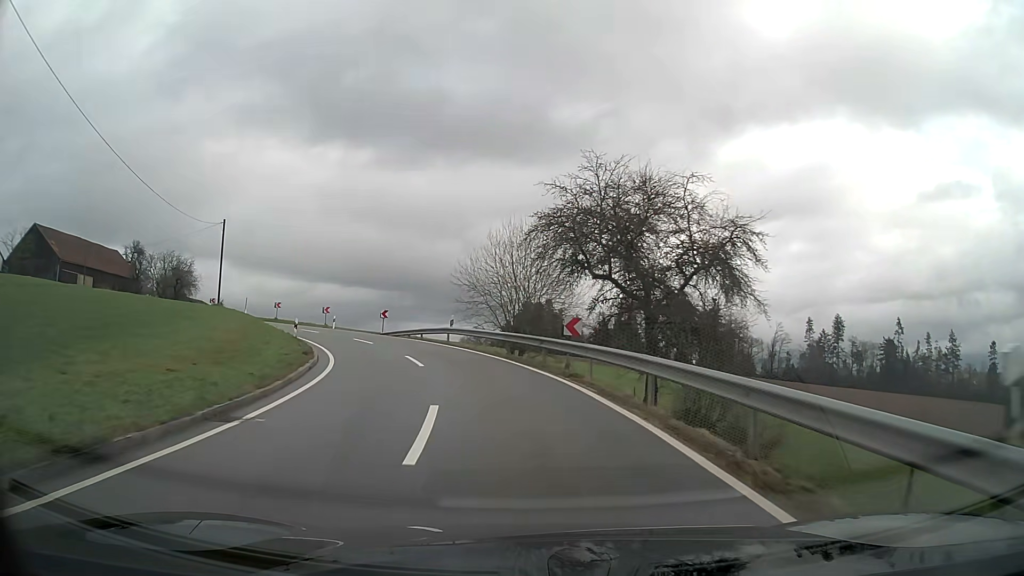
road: tertiary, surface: asphalt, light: Day
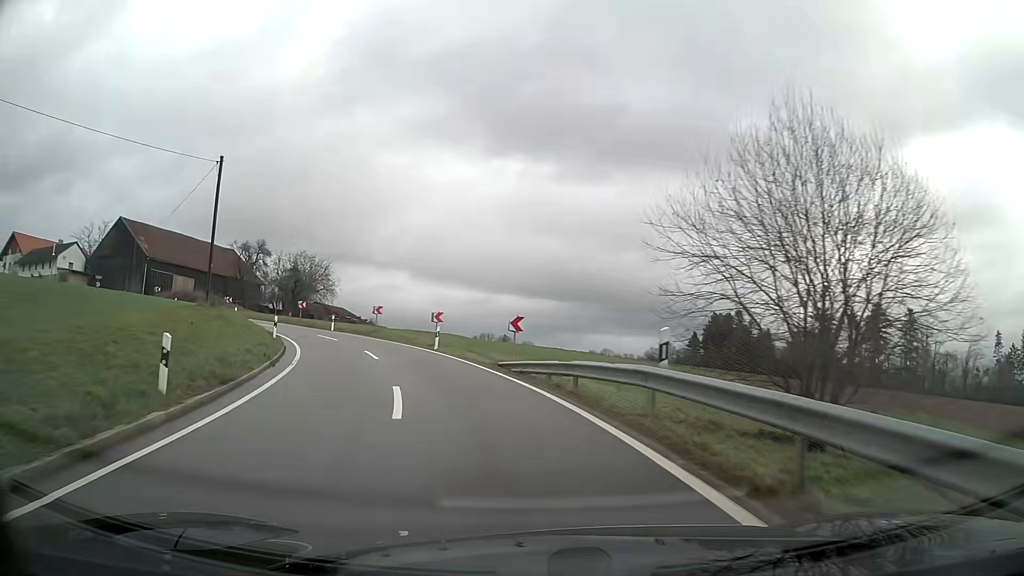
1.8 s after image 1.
(-2.9, +21.1) m; -17°
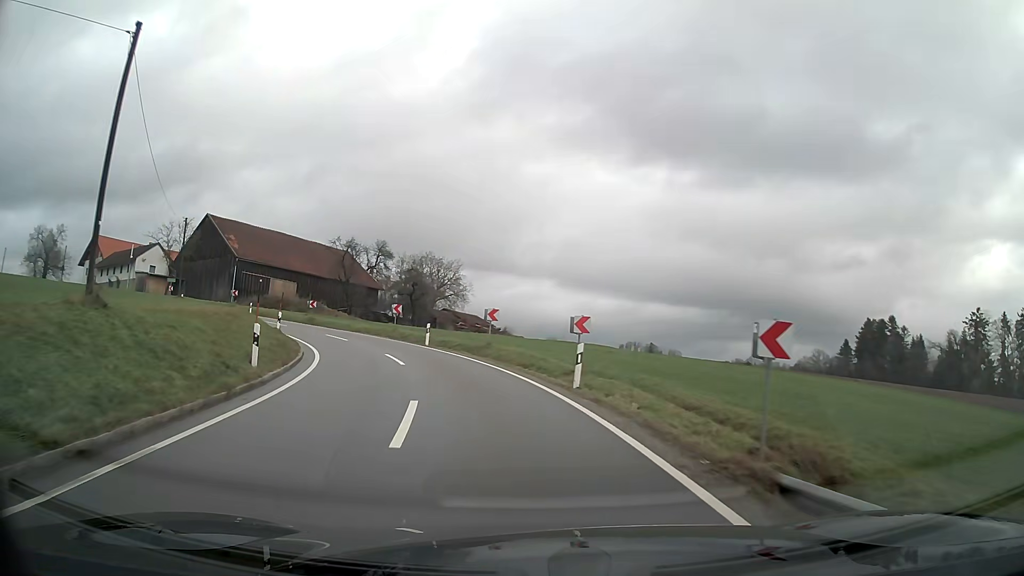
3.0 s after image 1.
(-1.5, +14.1) m; -12°
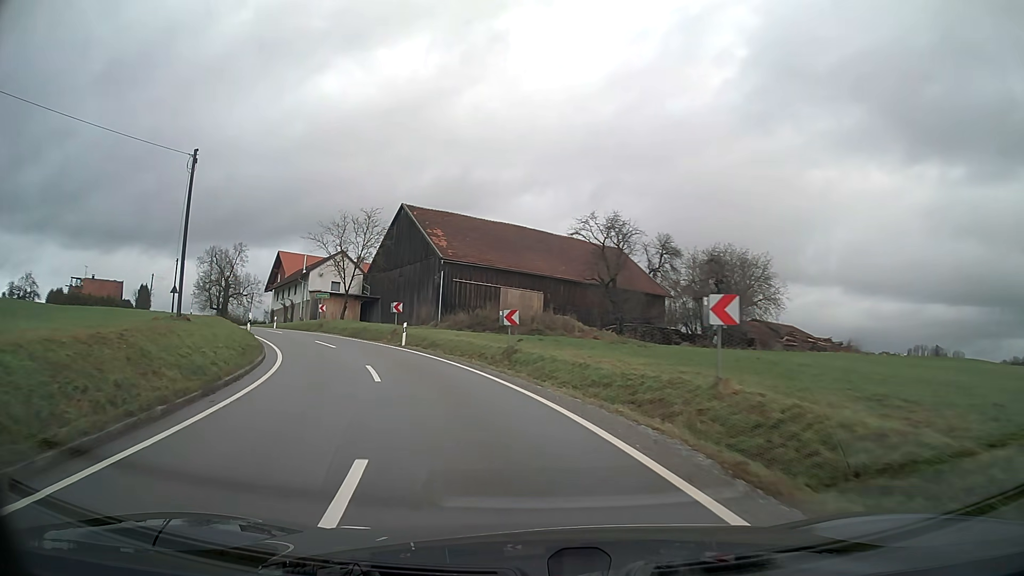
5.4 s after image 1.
(-6.1, +28.6) m; -25°
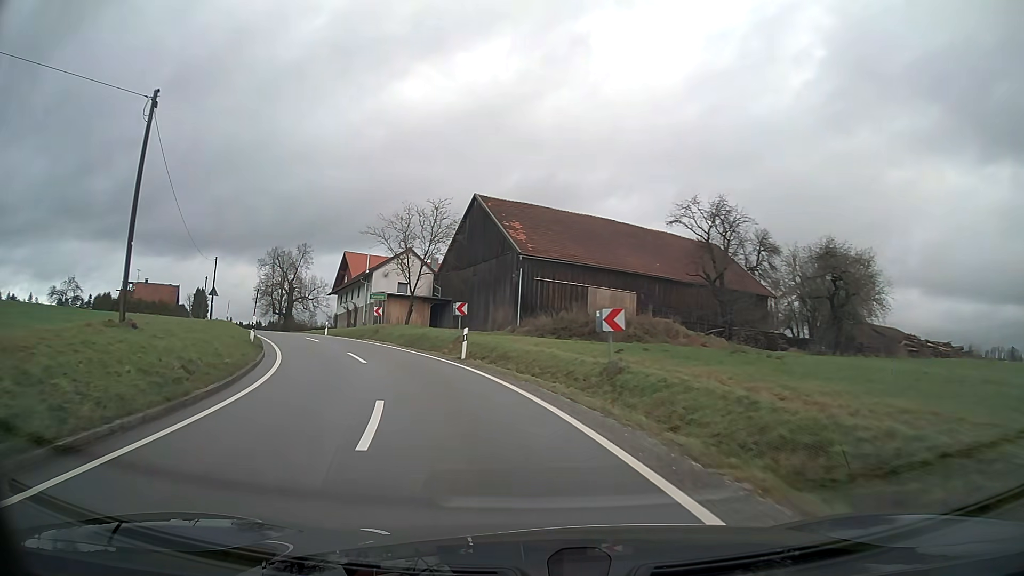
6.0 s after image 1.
(-0.5, +7.5) m; -7°
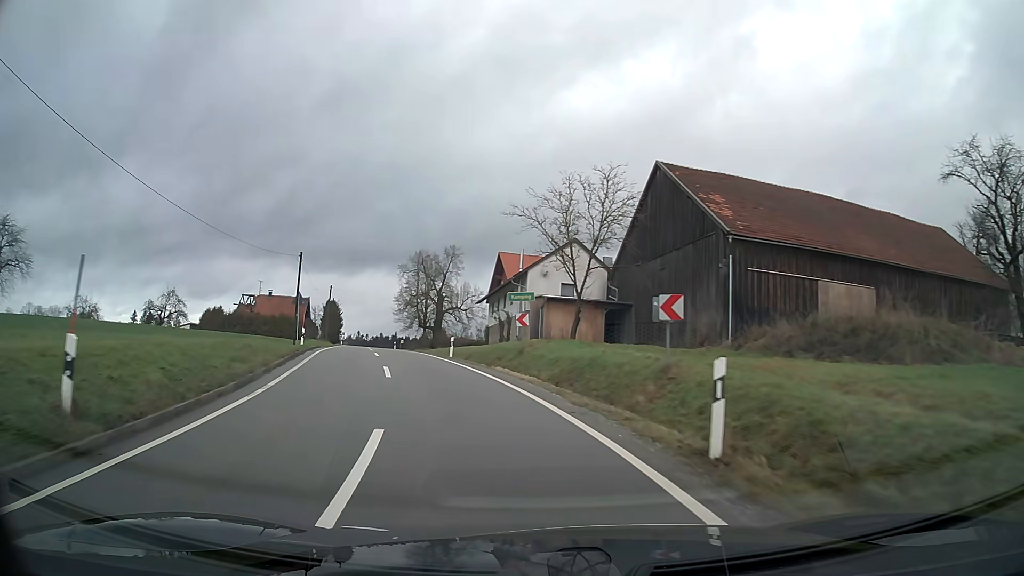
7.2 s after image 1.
(-2.0, +15.0) m; -14°
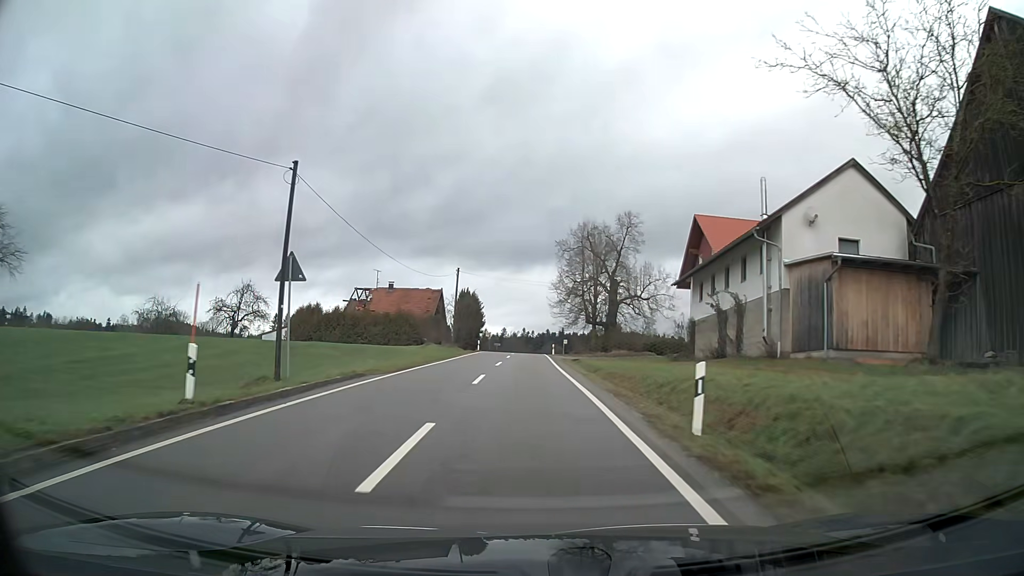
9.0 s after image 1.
(-3.0, +23.2) m; -12°
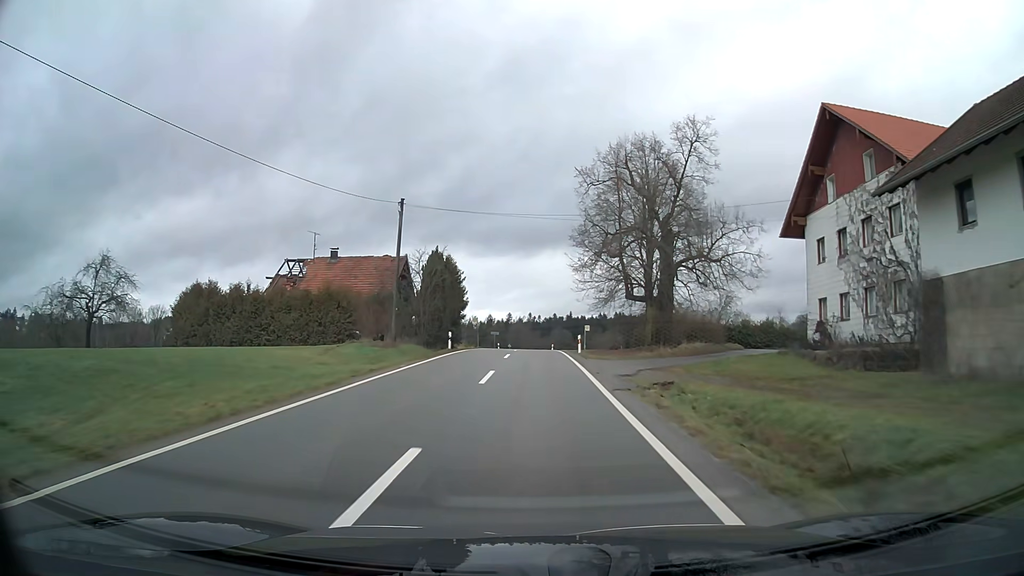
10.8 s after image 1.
(0.0, +26.3) m; 0°
(0, +10) (0, +20) (0, +30) (0, +40) (0, +50) (0, +60) (0, +70) (0, +80) (0, +90) (0, +100) m
